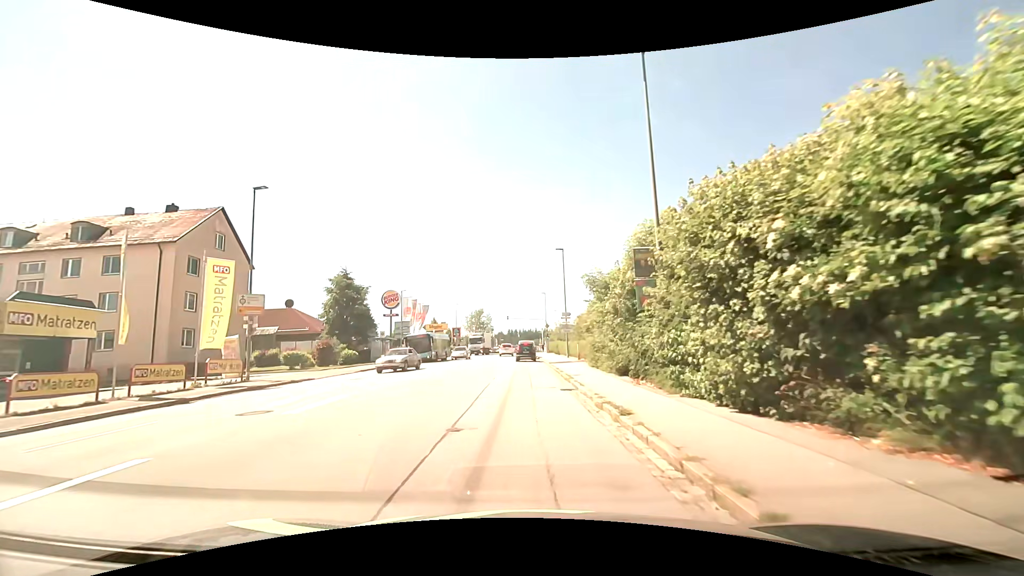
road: tertiary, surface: asphalt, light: Day
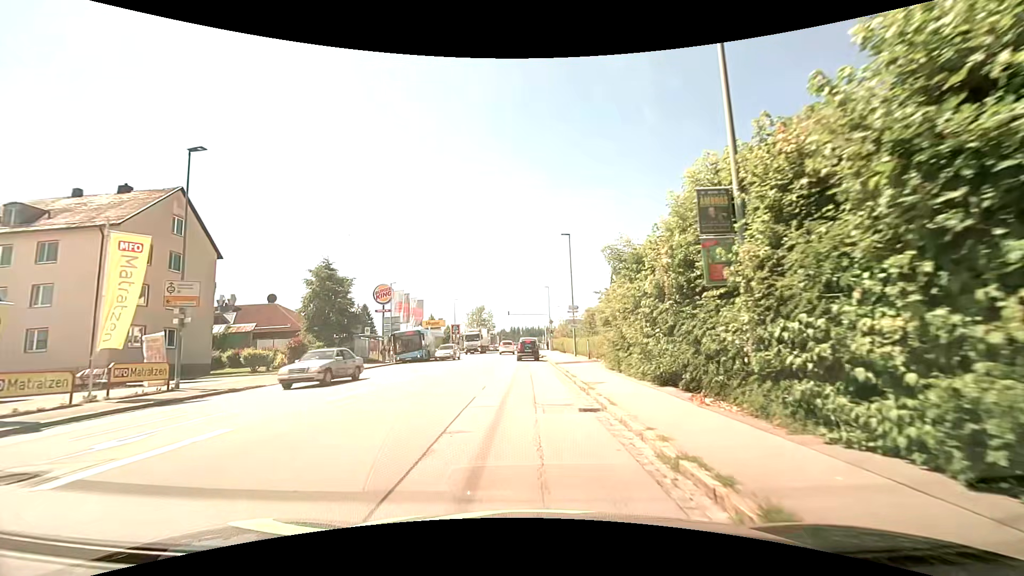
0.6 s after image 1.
(0.0, +5.2) m; -1°
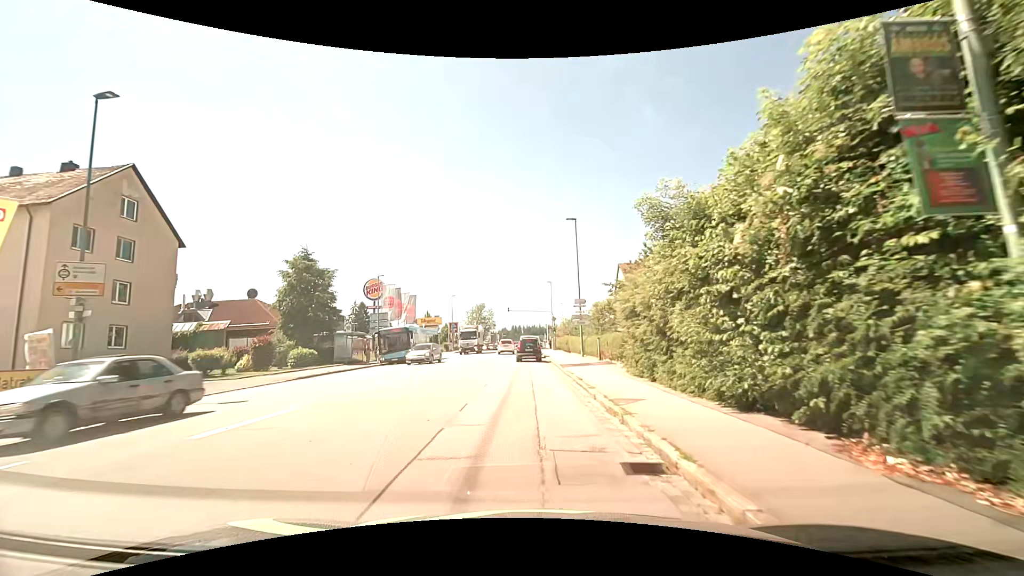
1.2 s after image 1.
(0.0, +4.7) m; 0°
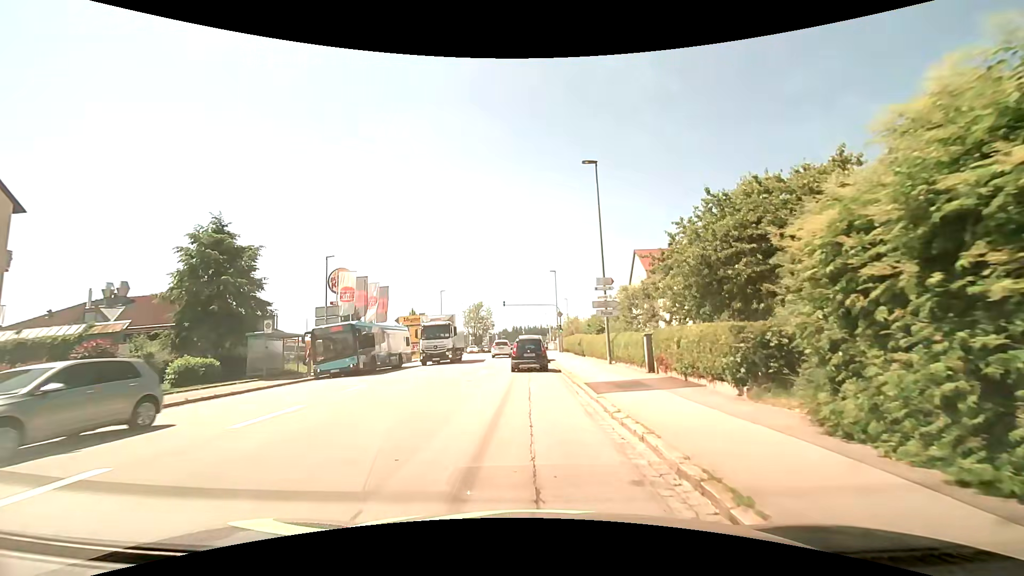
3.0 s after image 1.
(0.0, +11.8) m; -1°
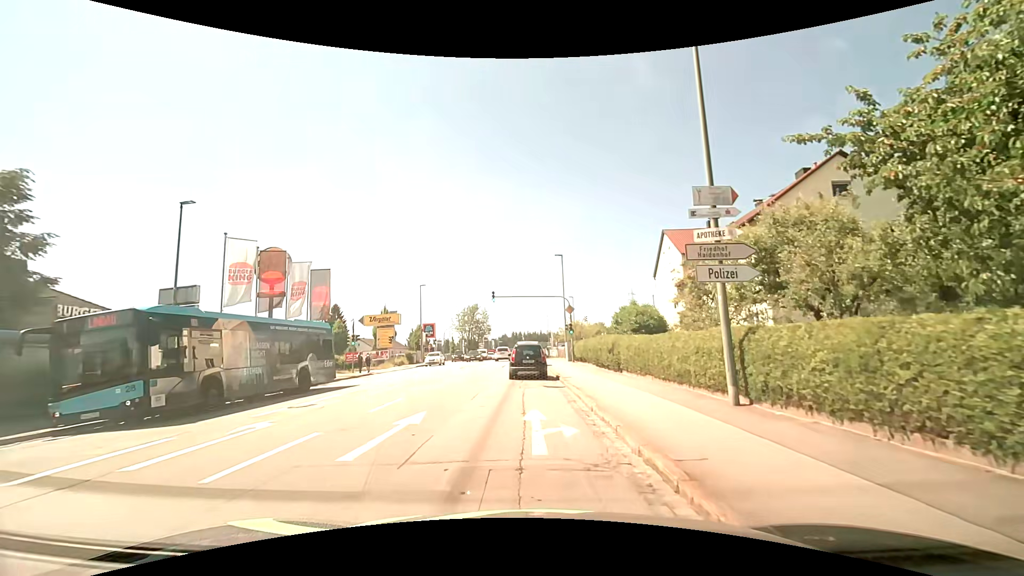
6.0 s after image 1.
(+0.2, +14.9) m; +1°
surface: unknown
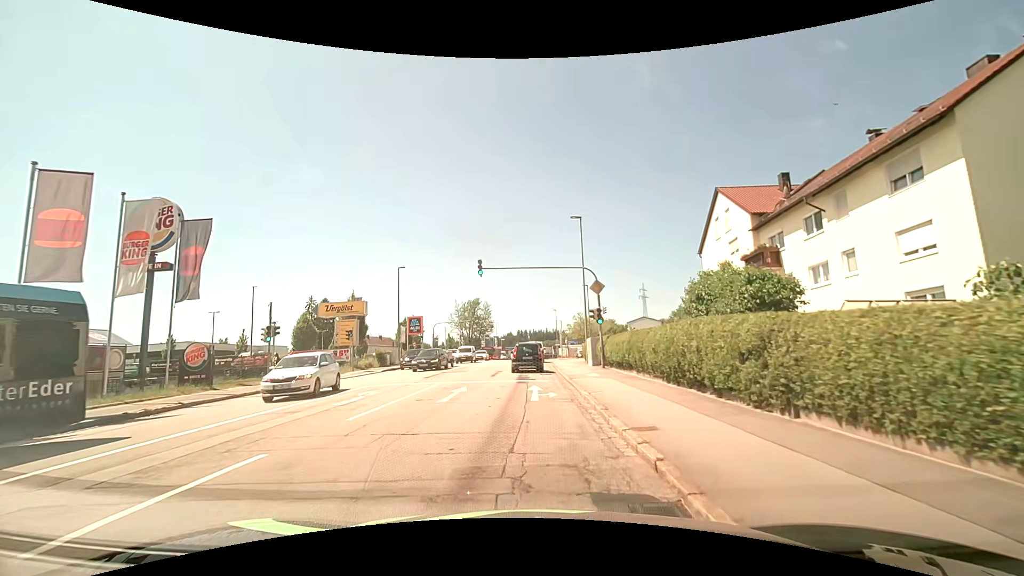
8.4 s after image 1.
(0.0, +13.9) m; 0°
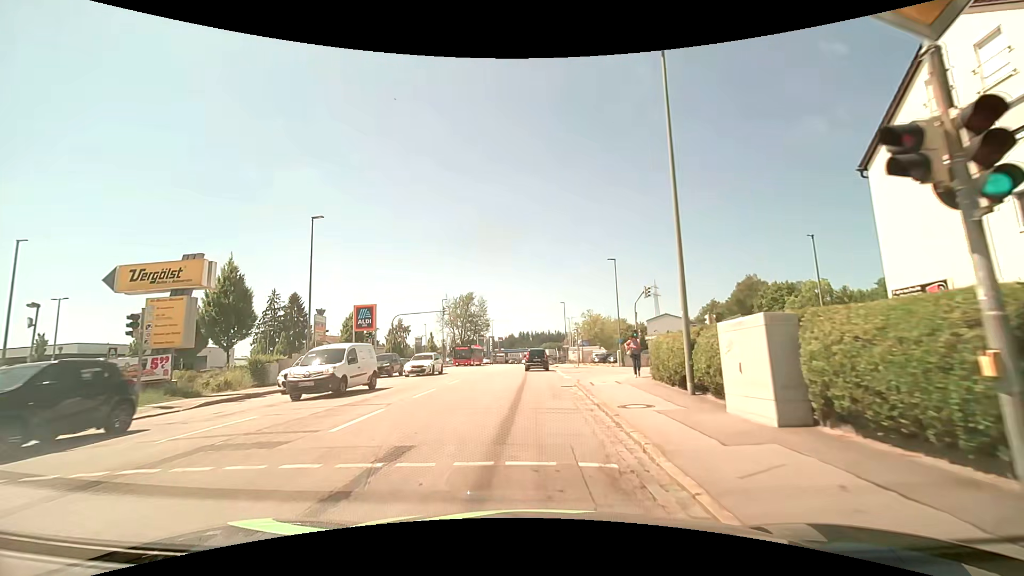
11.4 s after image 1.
(-0.1, +21.8) m; 0°
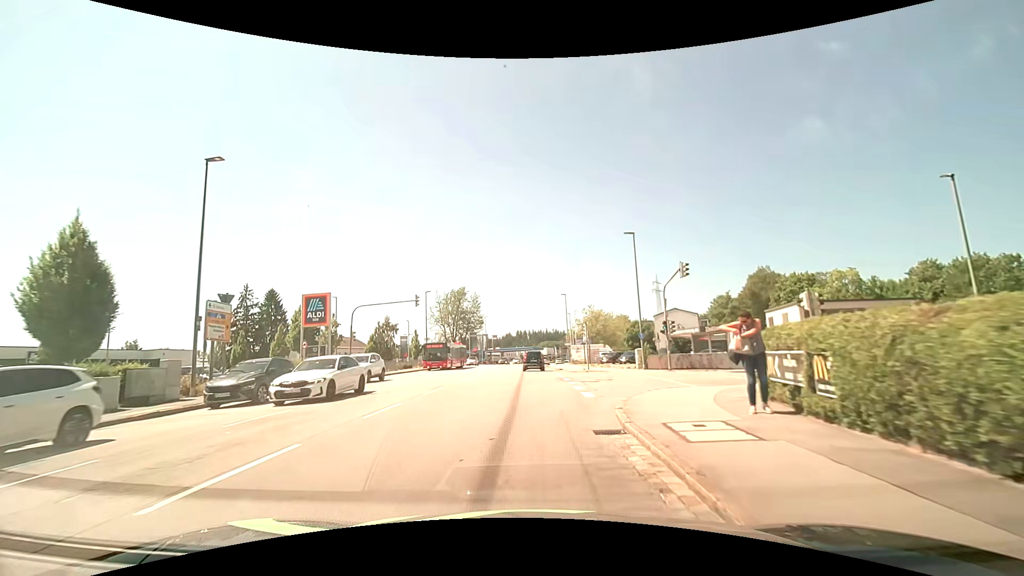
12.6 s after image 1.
(0.0, +10.3) m; +1°
(0, +10) (0, +20) (0, +30) (-1, +40) (-1, +50) (-1, +60) (-1, +70) (0, +80) (0, +90) (+1, +100) m
